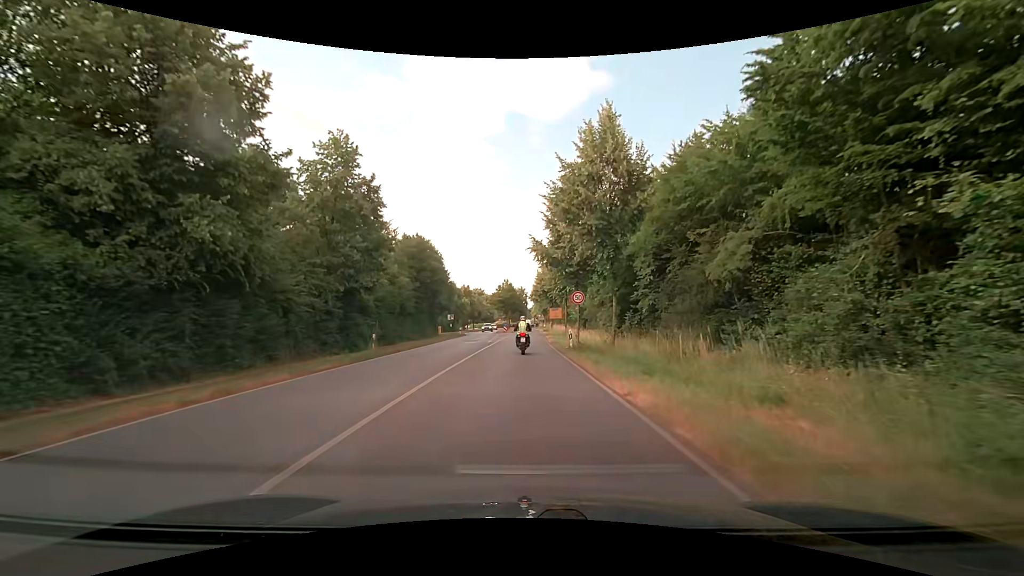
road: primary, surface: asphalt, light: Day
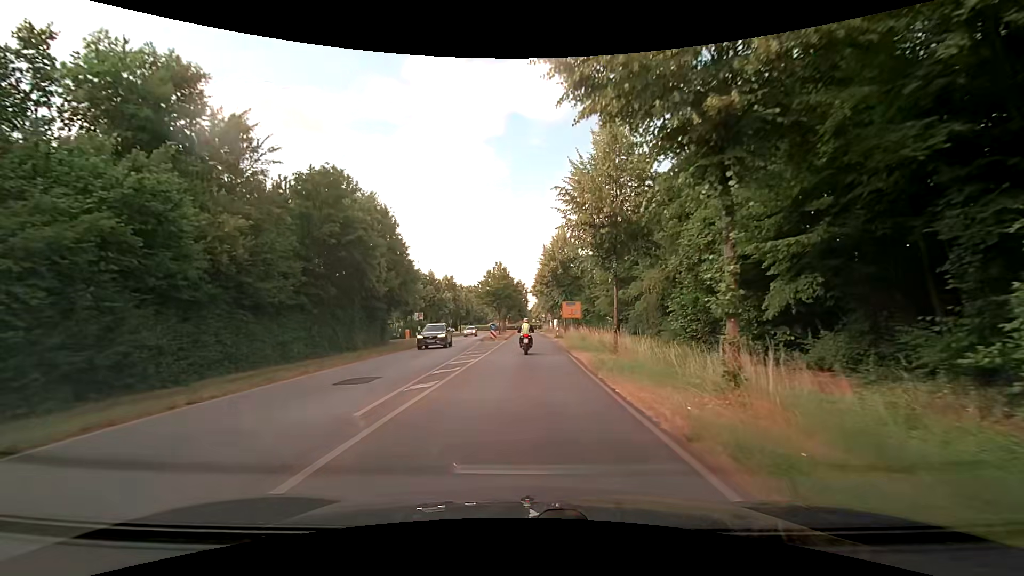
(-0.2, +28.1) m; 0°
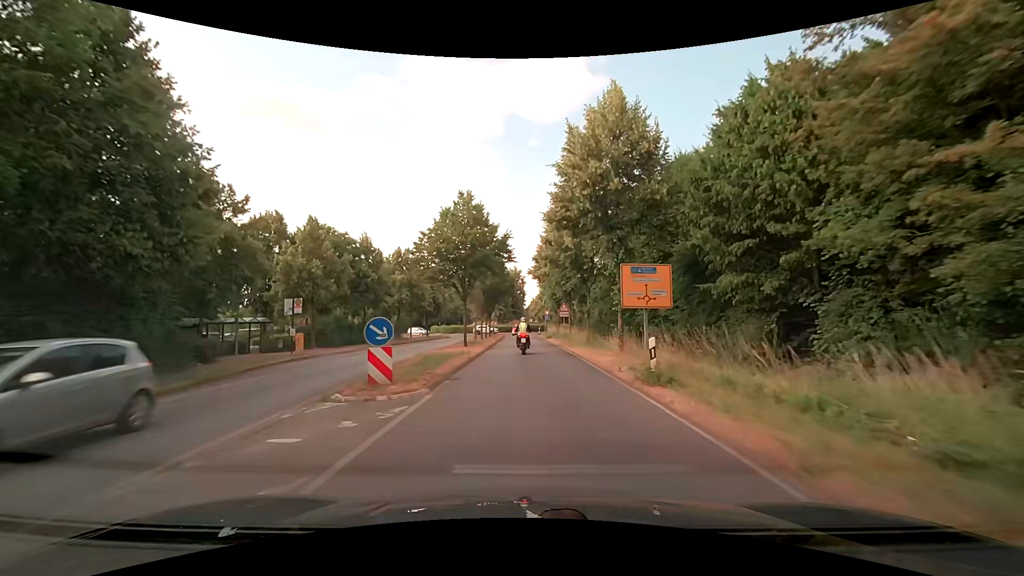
(+0.2, +34.6) m; 0°
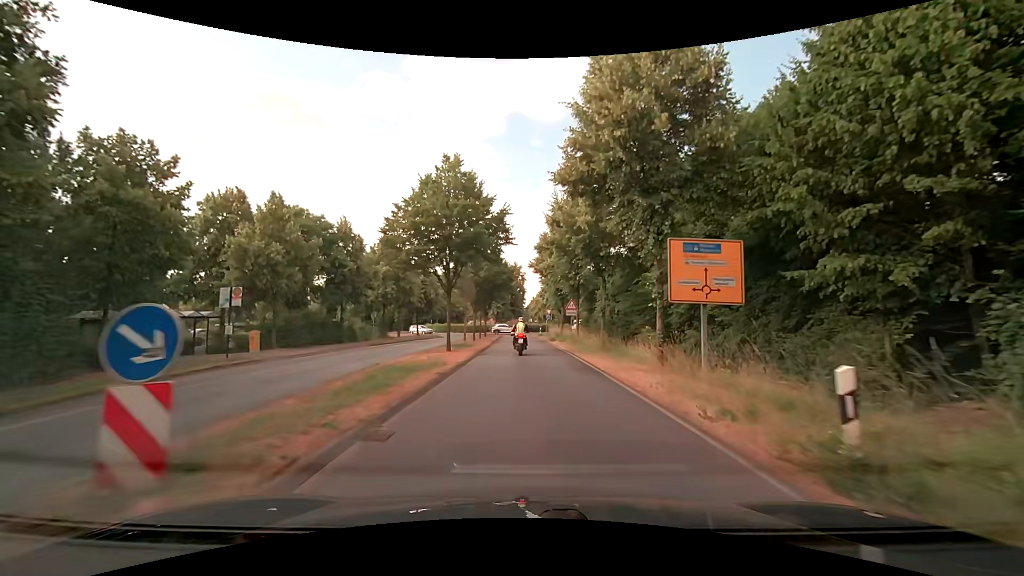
(0.0, +6.5) m; 0°
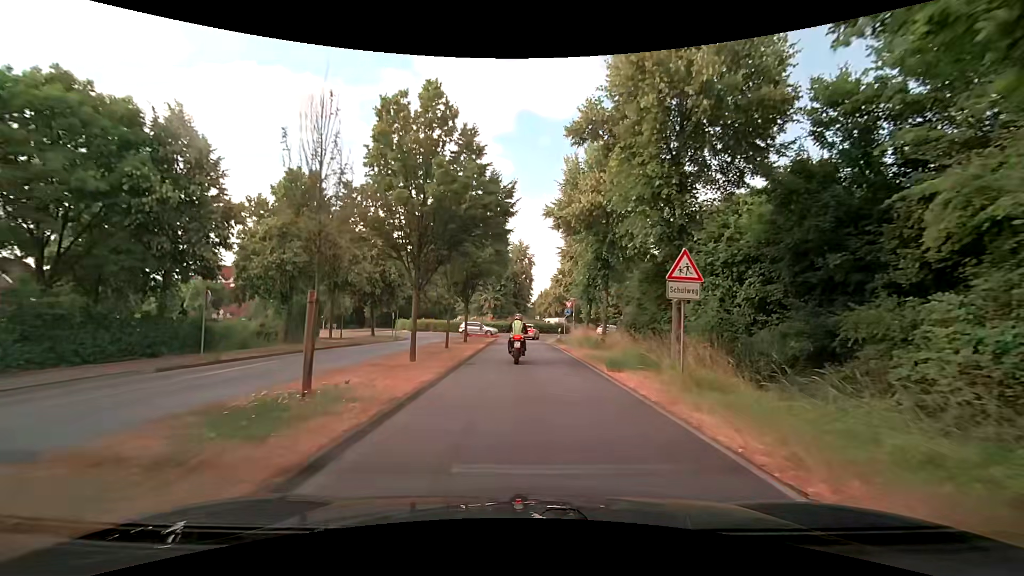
(0.0, +23.4) m; -1°
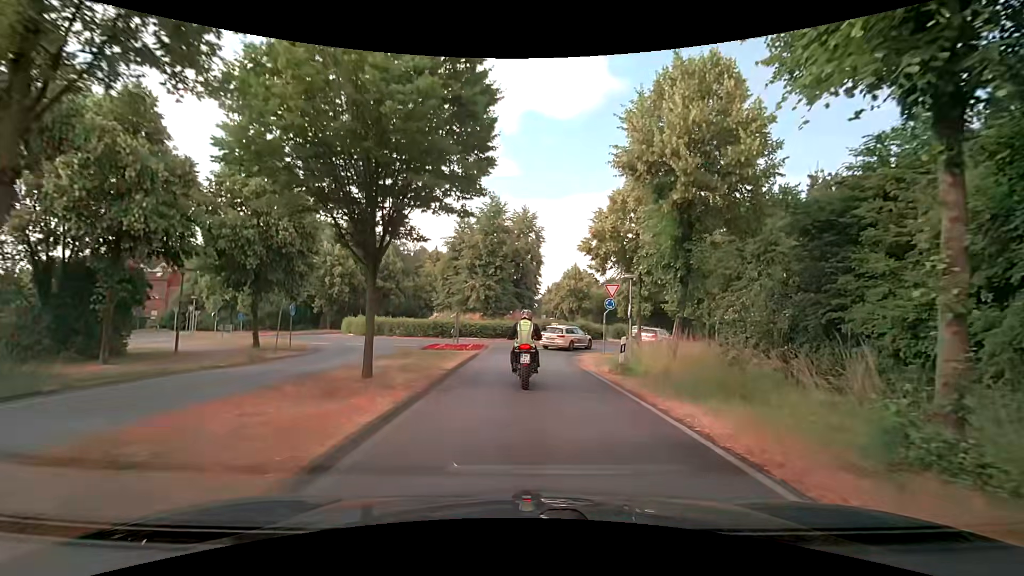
(0.0, +21.2) m; -1°
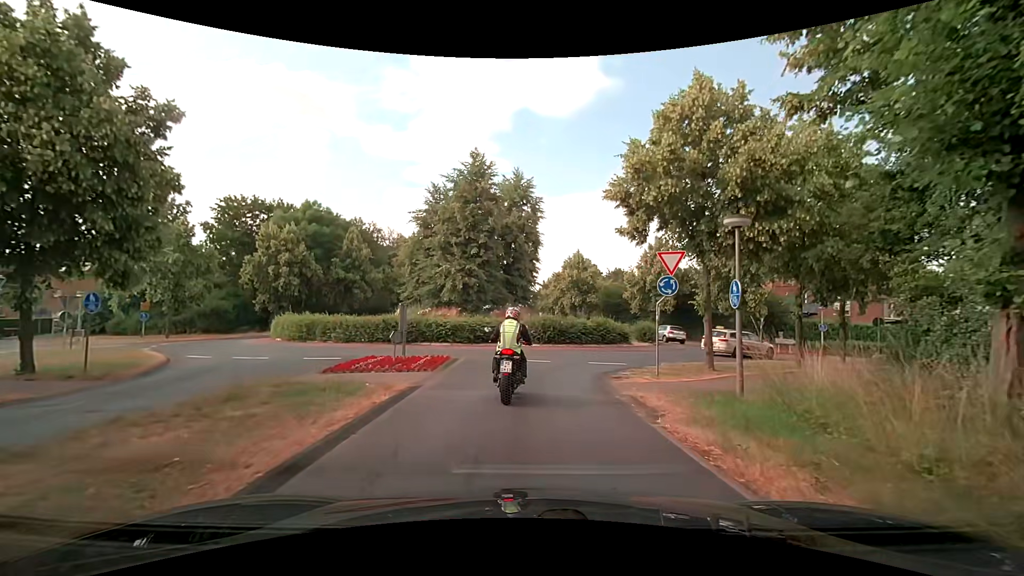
(+0.2, +11.6) m; +3°
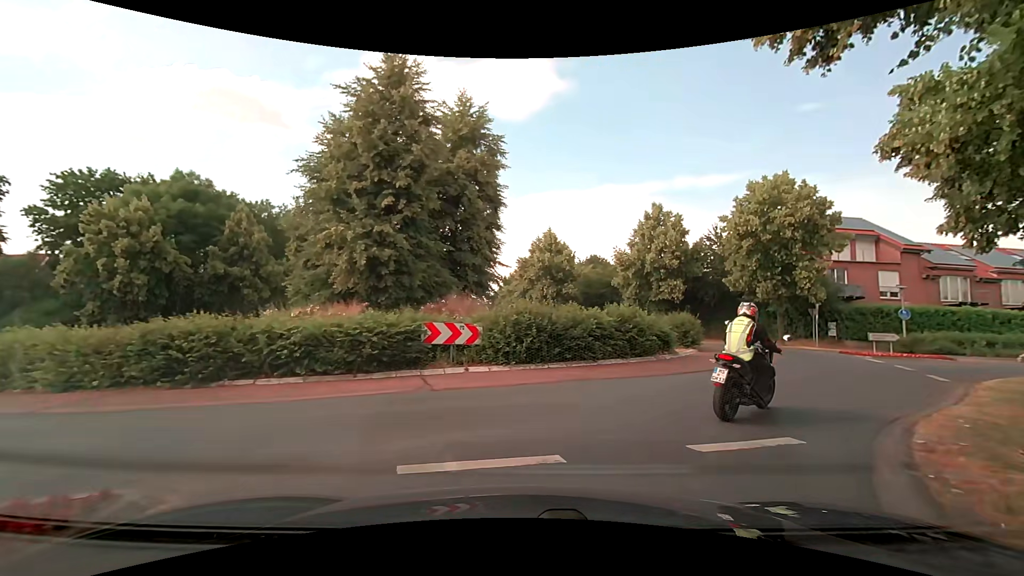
(-0.2, +13.9) m; +4°
(+3, +9) (+9, +17) (+11, +27) (+8, +36) (+1, +43) (-4, +52) (-7, +61) (-8, +71) (-9, +81) (-11, +91) m
